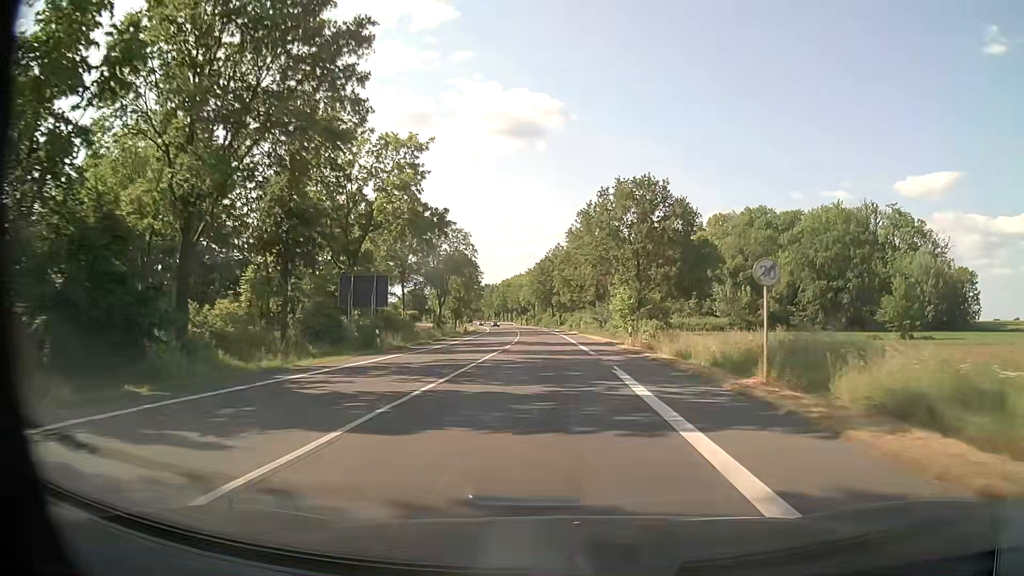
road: primary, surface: asphalt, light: Day
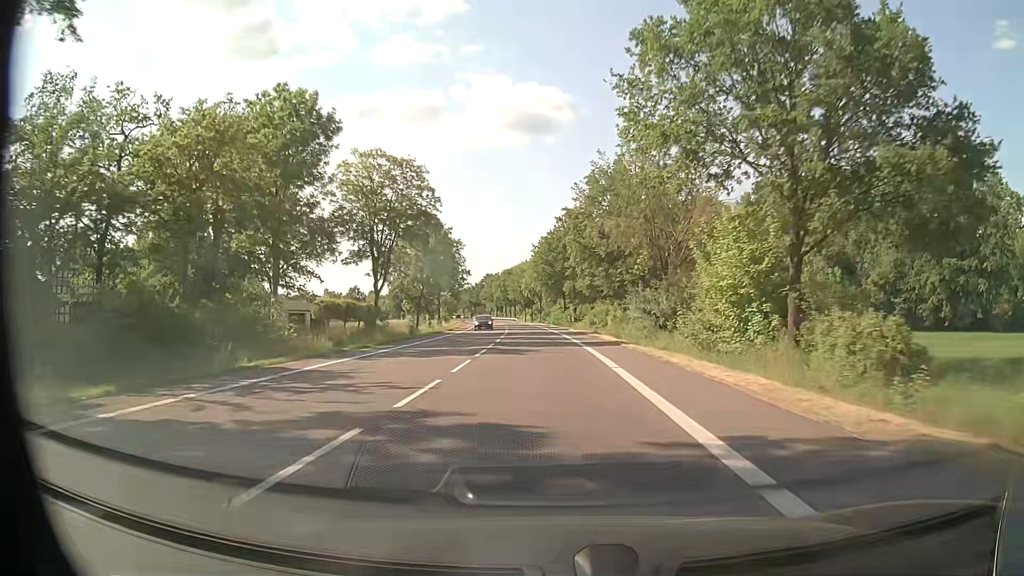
(-0.2, +36.6) m; -1°
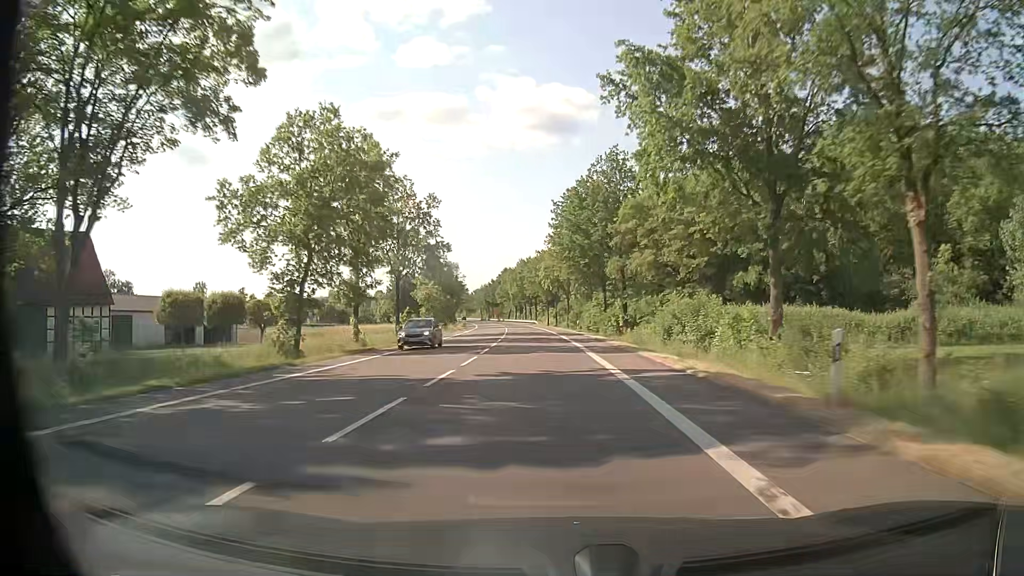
(-0.8, +38.9) m; -2°
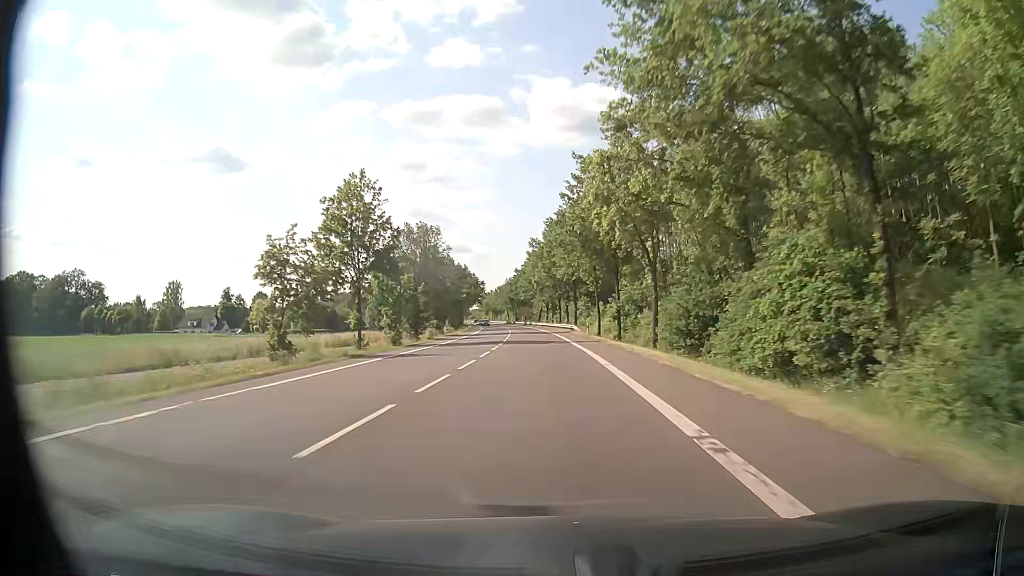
(-1.7, +55.2) m; -3°
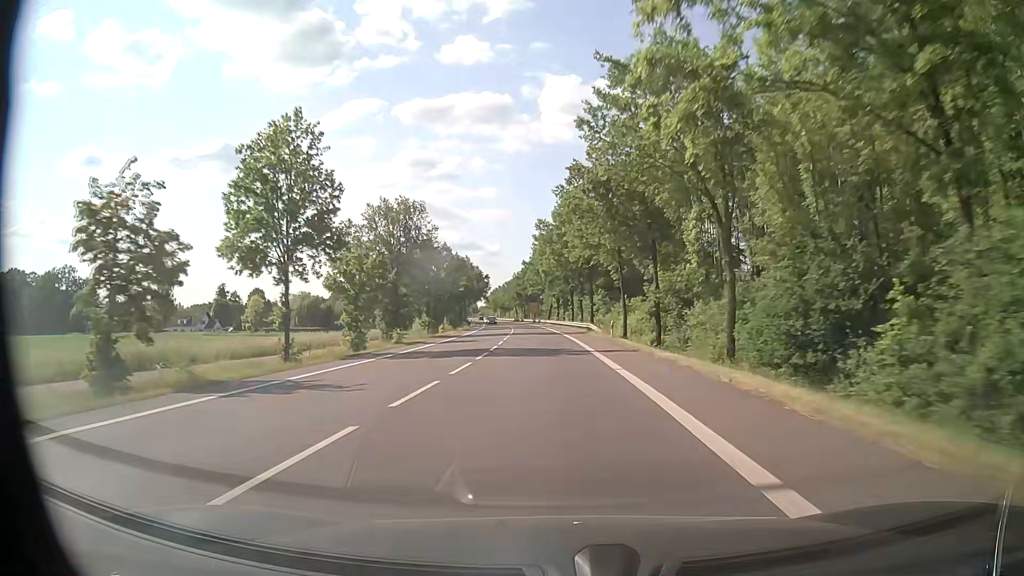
(-0.2, +14.4) m; -1°
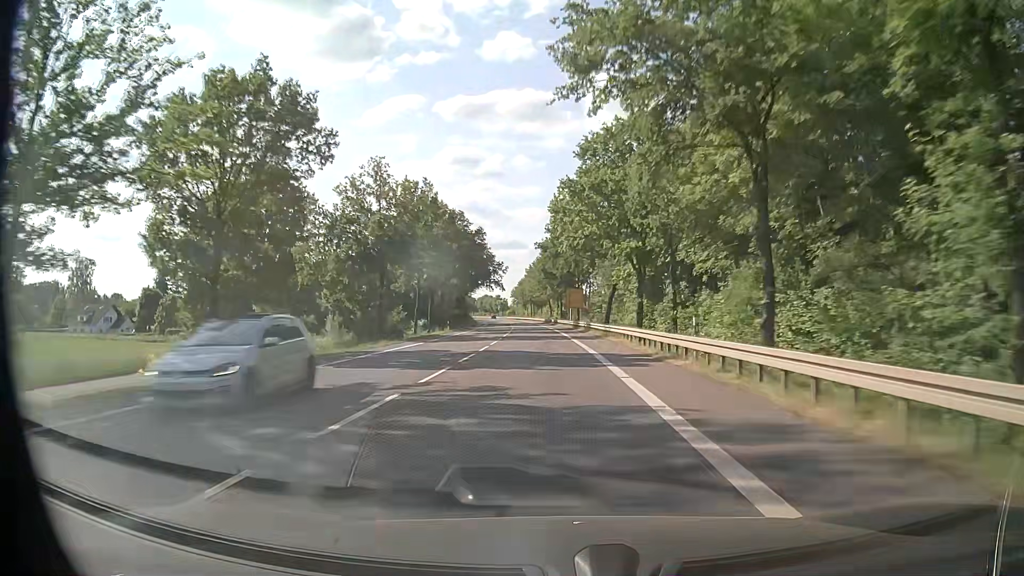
(-2.0, +75.1) m; -3°
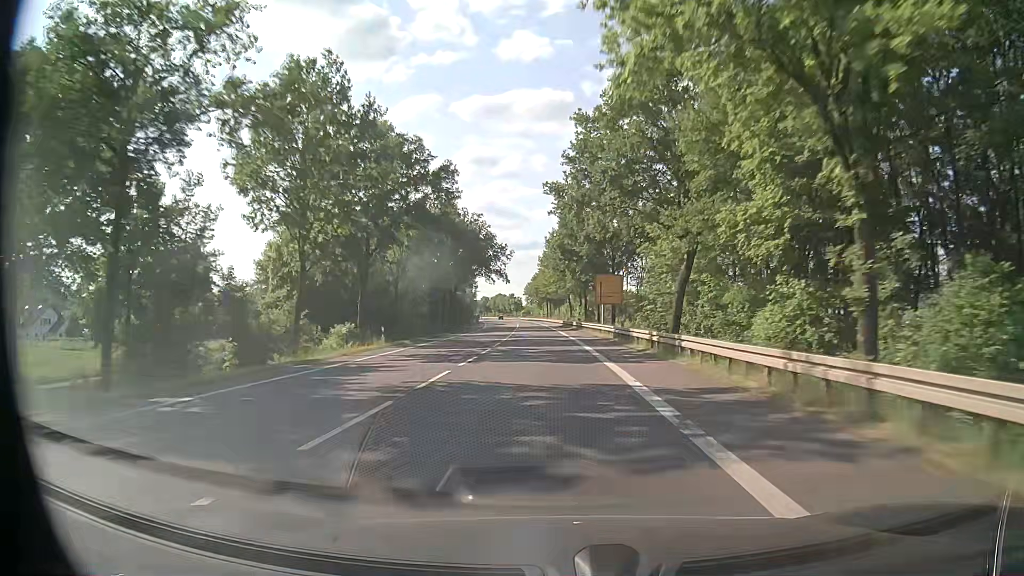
(-0.7, +30.9) m; -2°
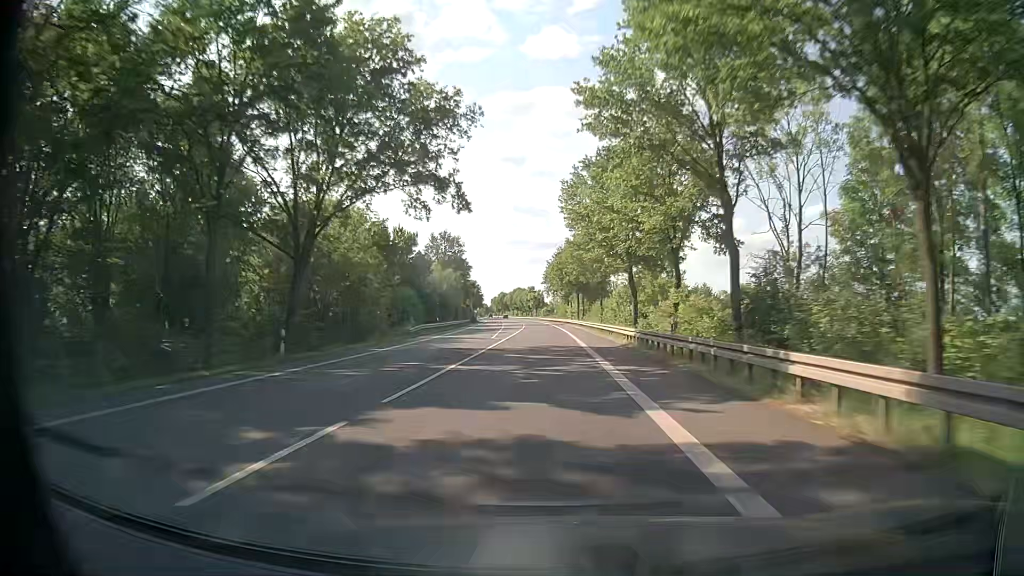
(-1.6, +62.5) m; -3°
(0, +10) (0, +20) (0, +30) (0, +40) (0, +50) (0, +60) (-1, +70) (-1, +80) (-1, +90) (-2, +100) m
